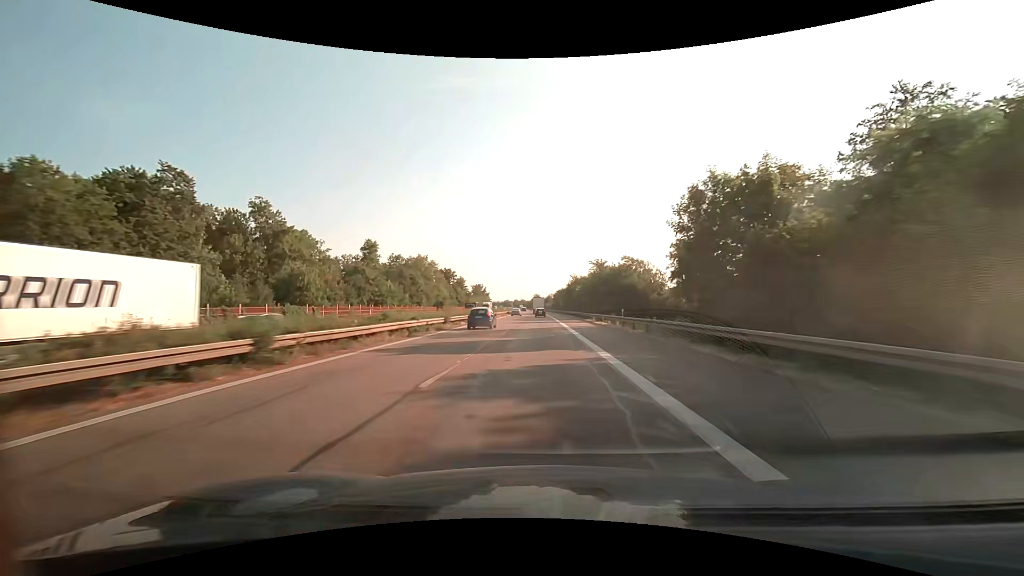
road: motorway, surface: asphalt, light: Day
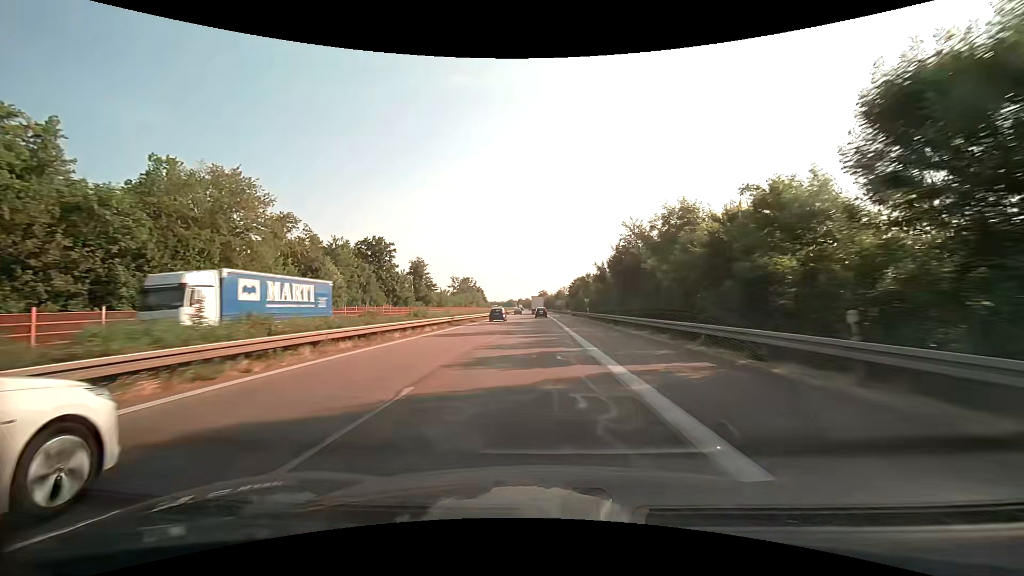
(-0.7, +78.3) m; -1°
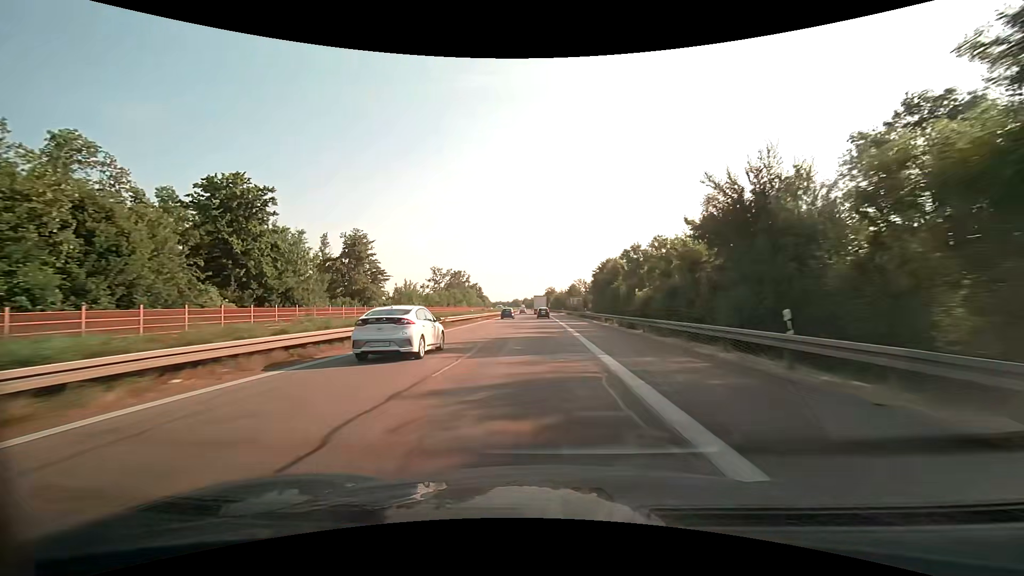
(-0.3, +45.7) m; -1°
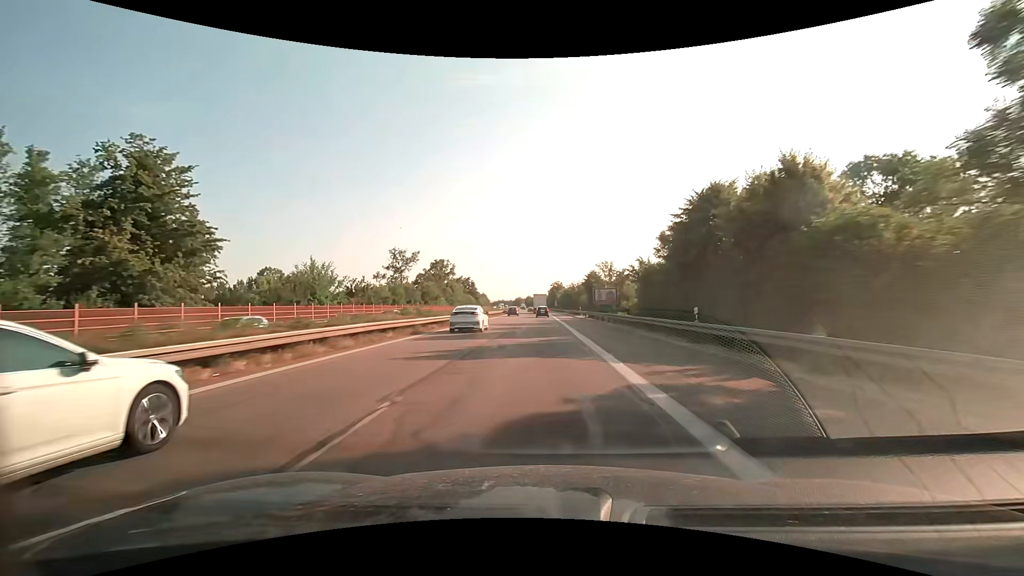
(-0.4, +44.8) m; -1°
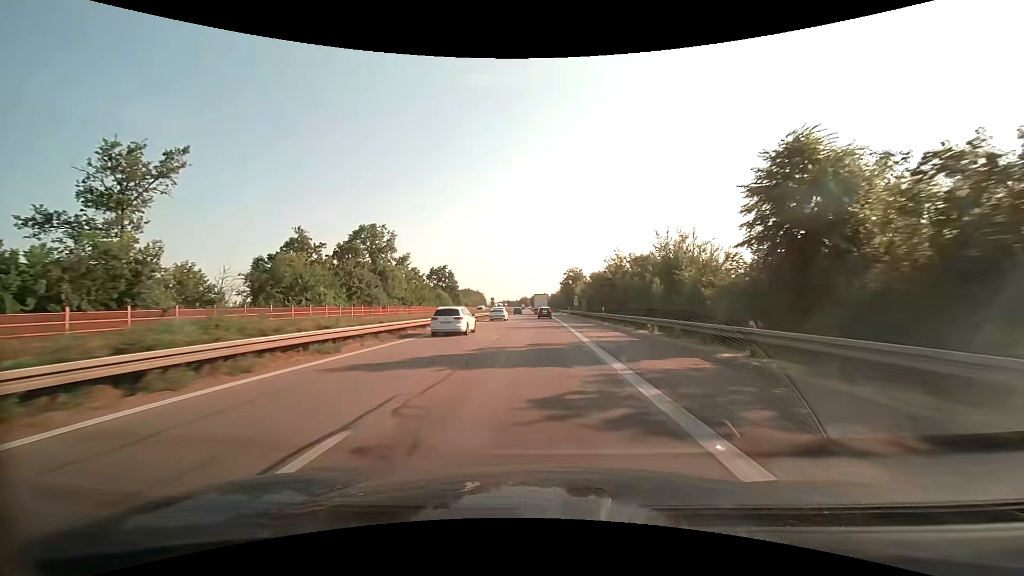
(-0.5, +73.1) m; -1°
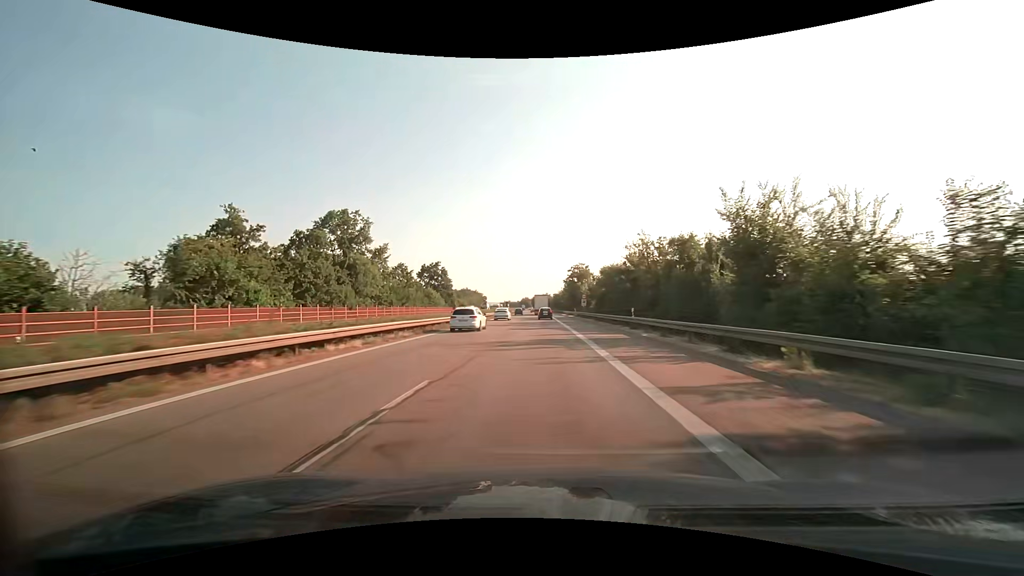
(0.0, +14.4) m; 0°
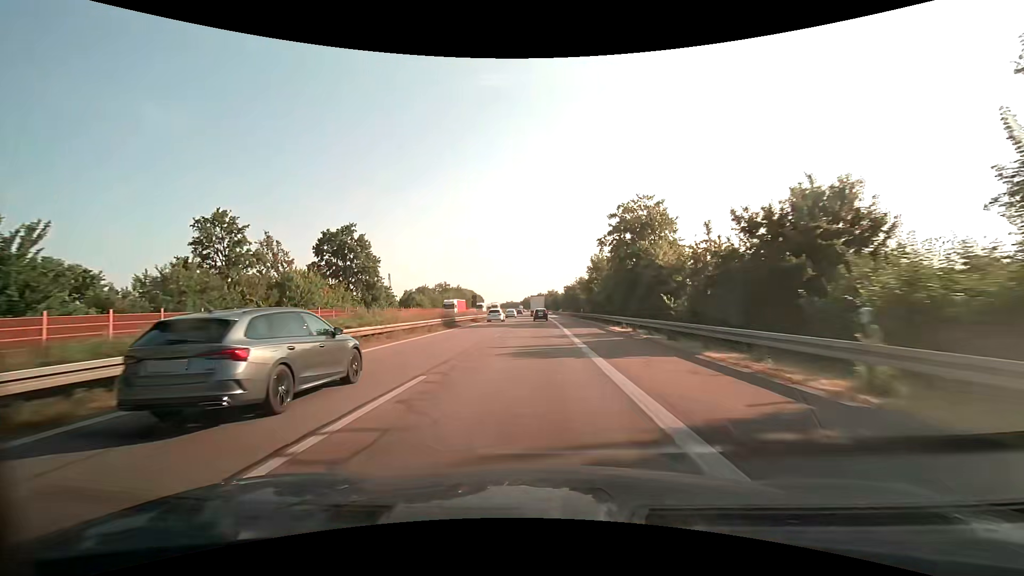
(-0.3, +71.1) m; -1°
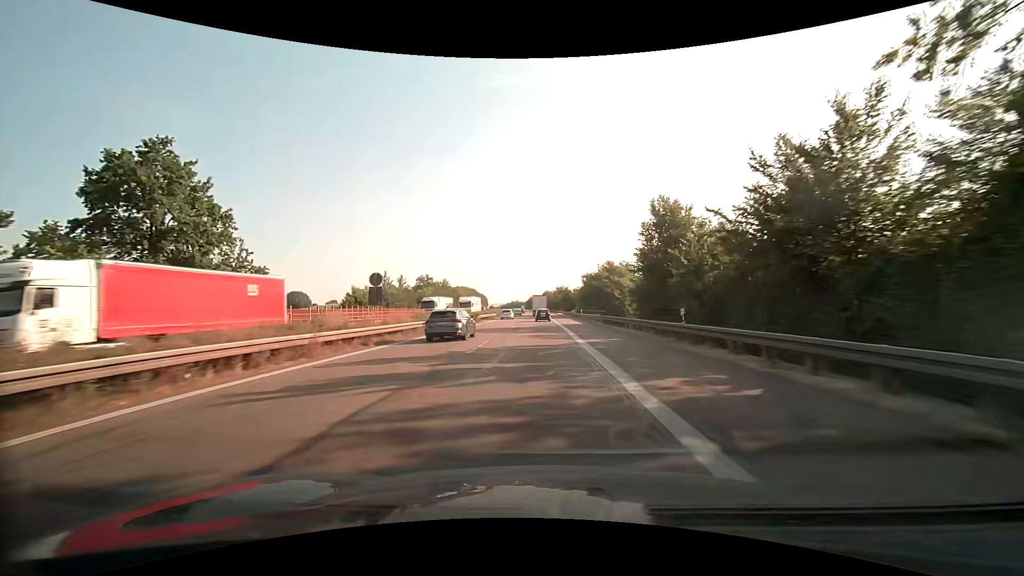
(-0.3, +42.0) m; -1°
(0, +10) (0, +20) (0, +30) (0, +40) (0, +50) (0, +60) (-1, +70) (-1, +80) (-1, +90) (-1, +100) m
